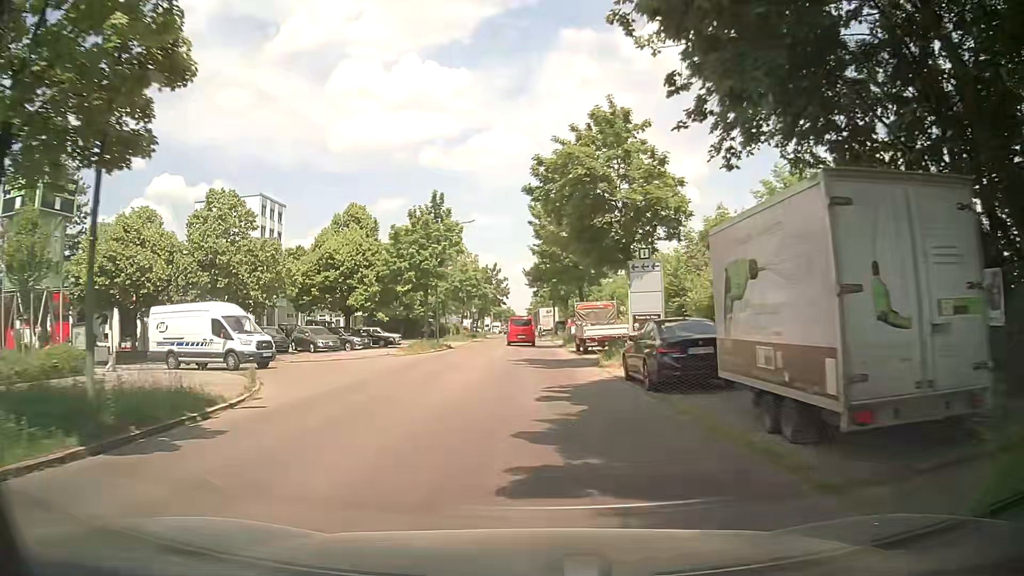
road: tertiary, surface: asphalt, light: Day
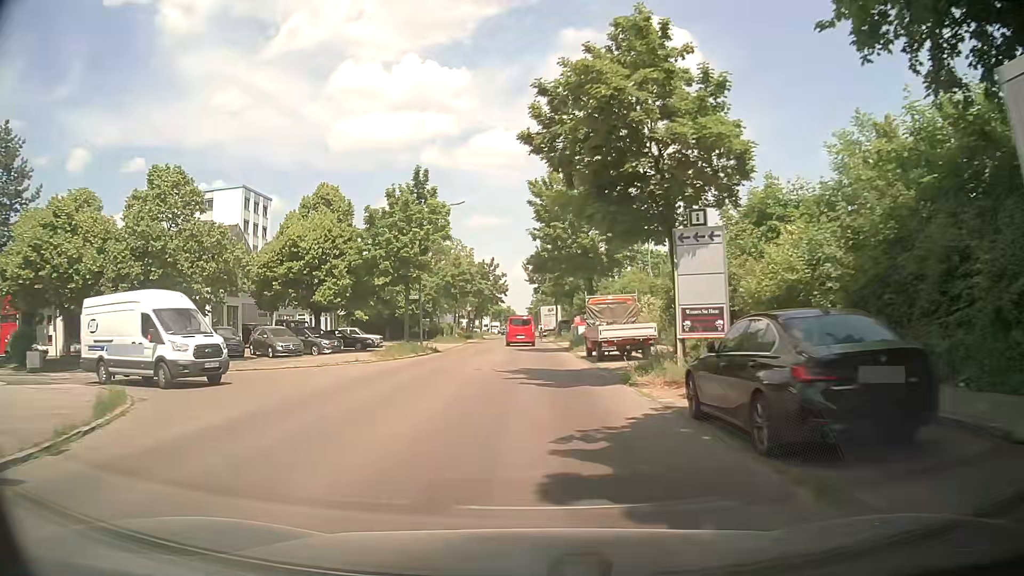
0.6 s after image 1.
(0.0, +6.9) m; 0°
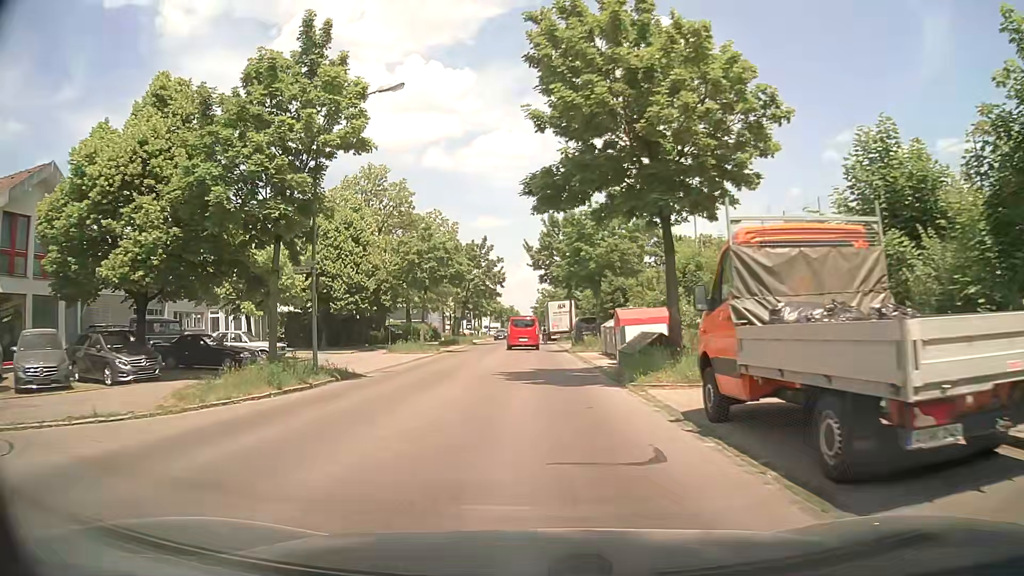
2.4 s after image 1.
(-0.3, +19.7) m; -1°
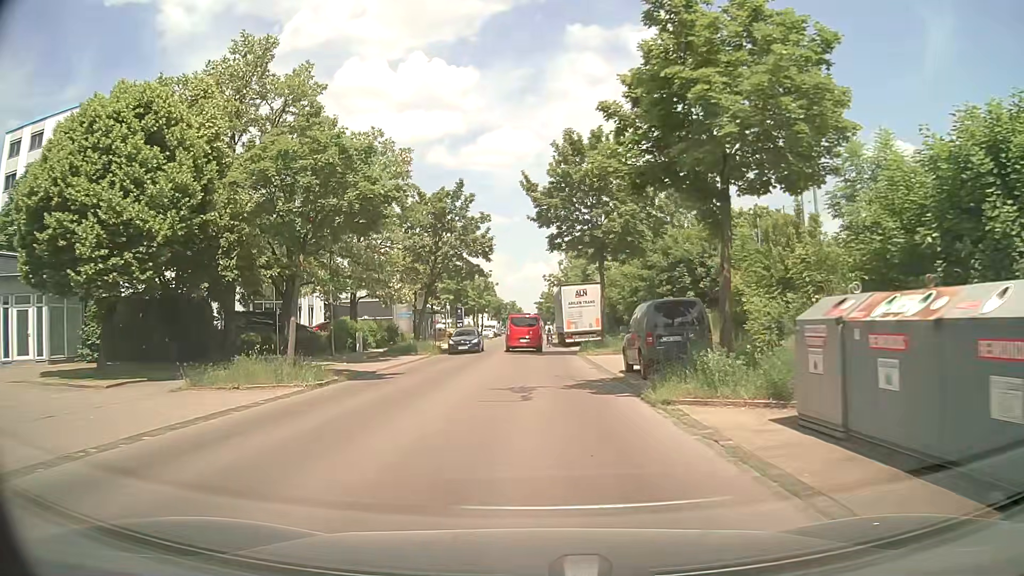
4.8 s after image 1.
(-0.3, +23.2) m; -1°
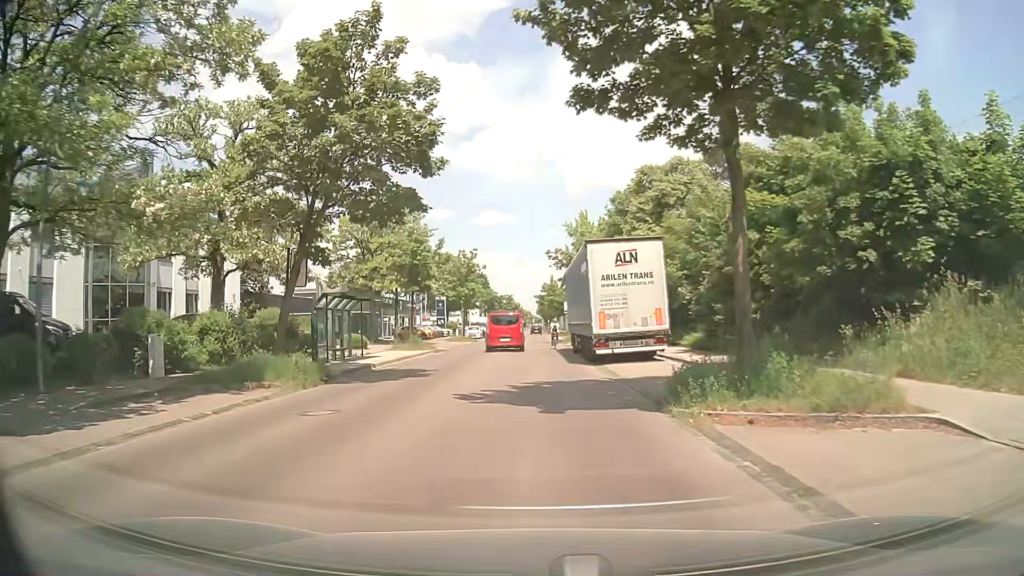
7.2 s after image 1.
(0.0, +21.5) m; -1°
(0, +10) (0, +20) (0, +30) (0, +40) (0, +50) (0, +60) (+1, +70) (+1, +80) (+1, +90) (0, +100) m
